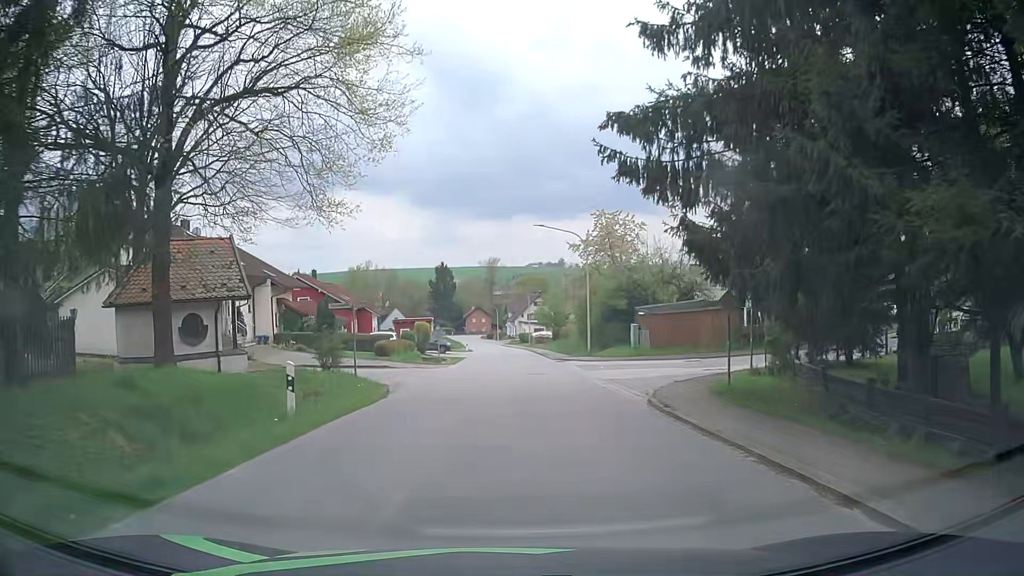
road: tertiary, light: Day
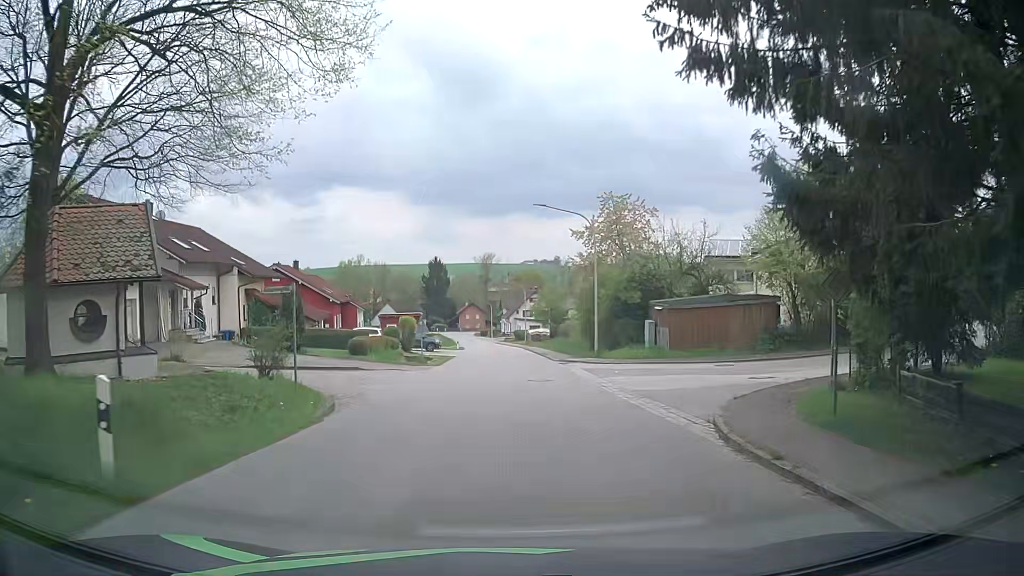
(0.0, +5.1) m; +1°
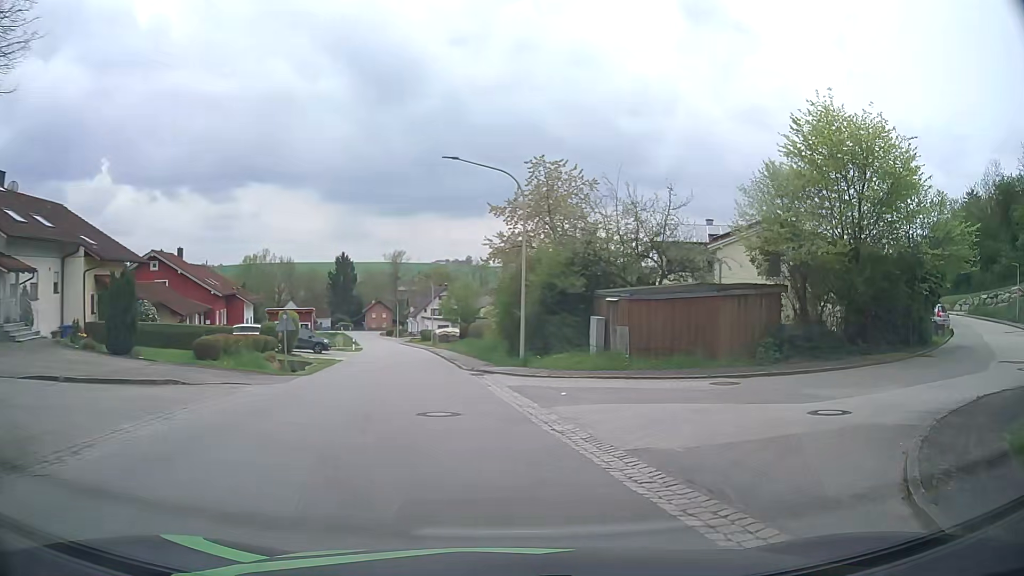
(+0.4, +8.5) m; +6°
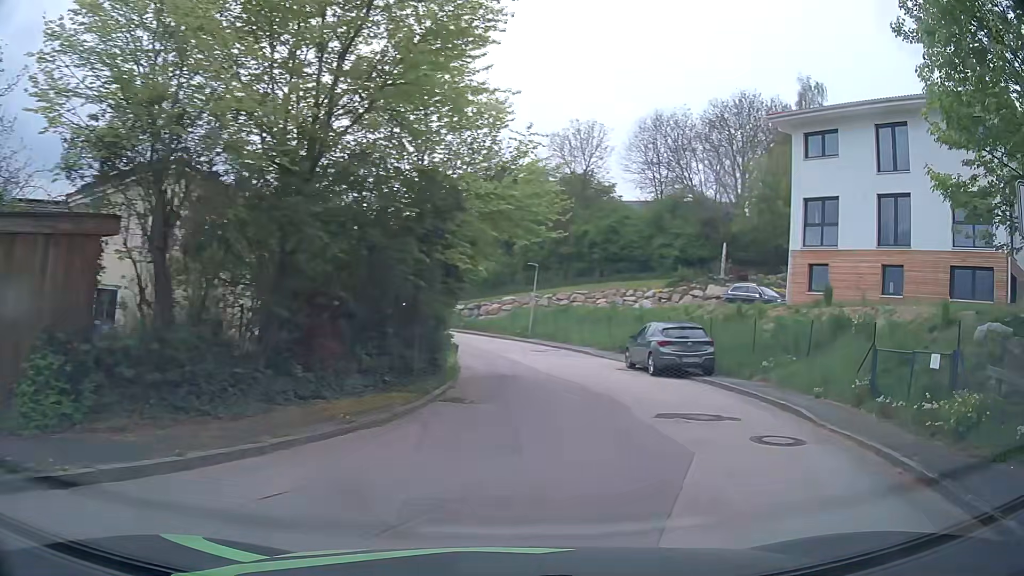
(+5.2, +12.1) m; +49°
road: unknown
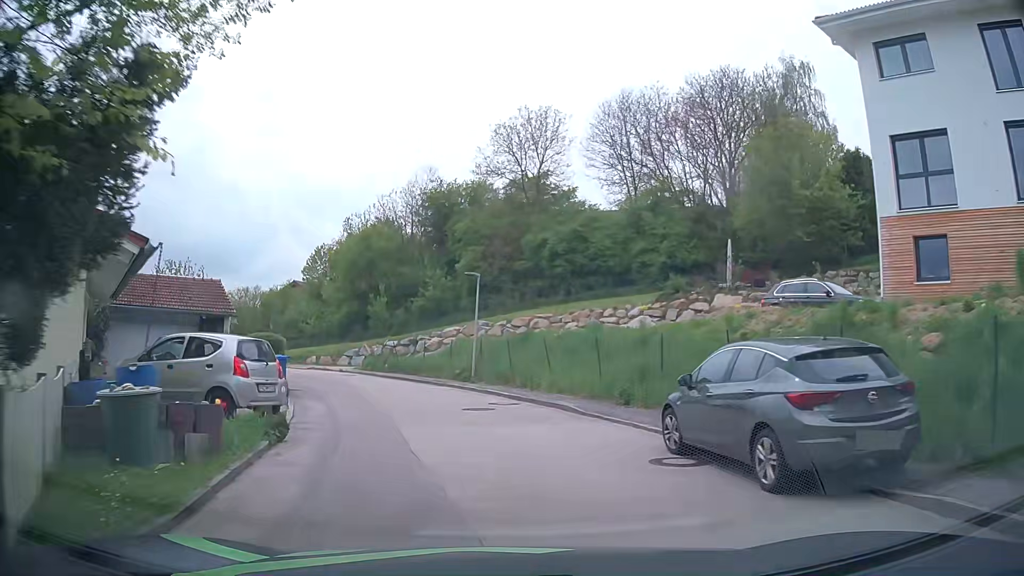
(+1.4, +12.2) m; +6°
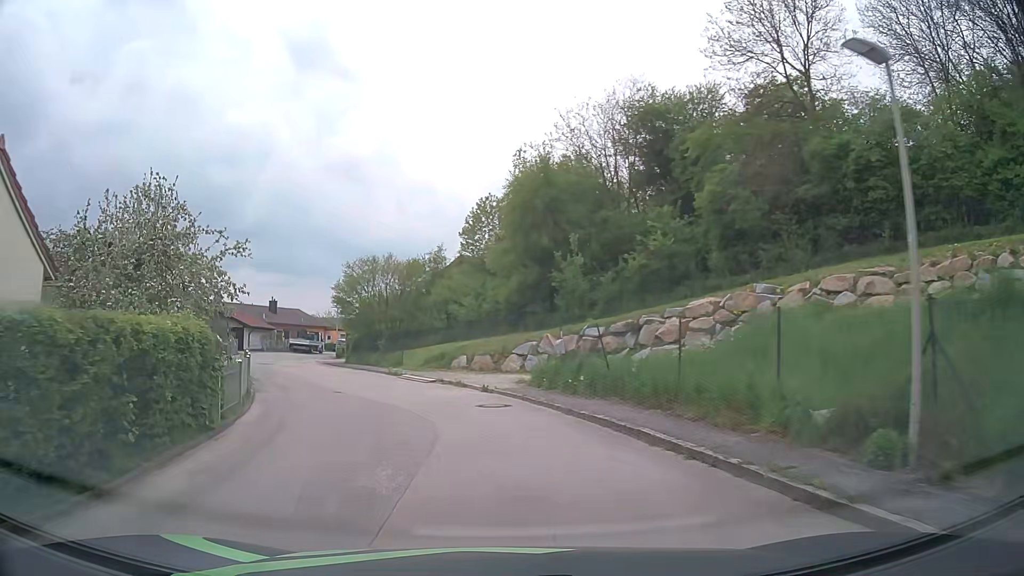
(-2.8, +20.1) m; -17°
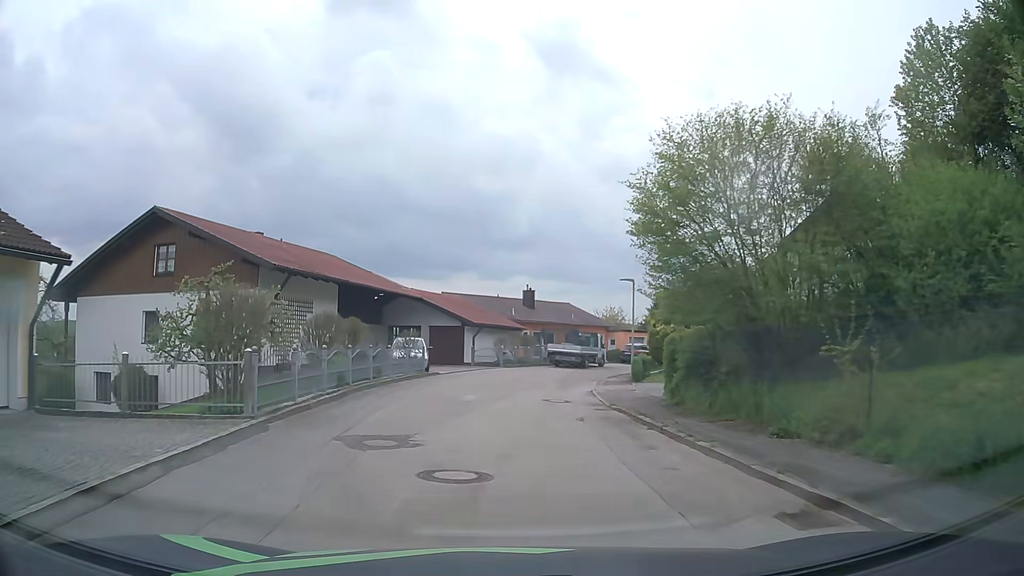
(-6.8, +26.2) m; -25°
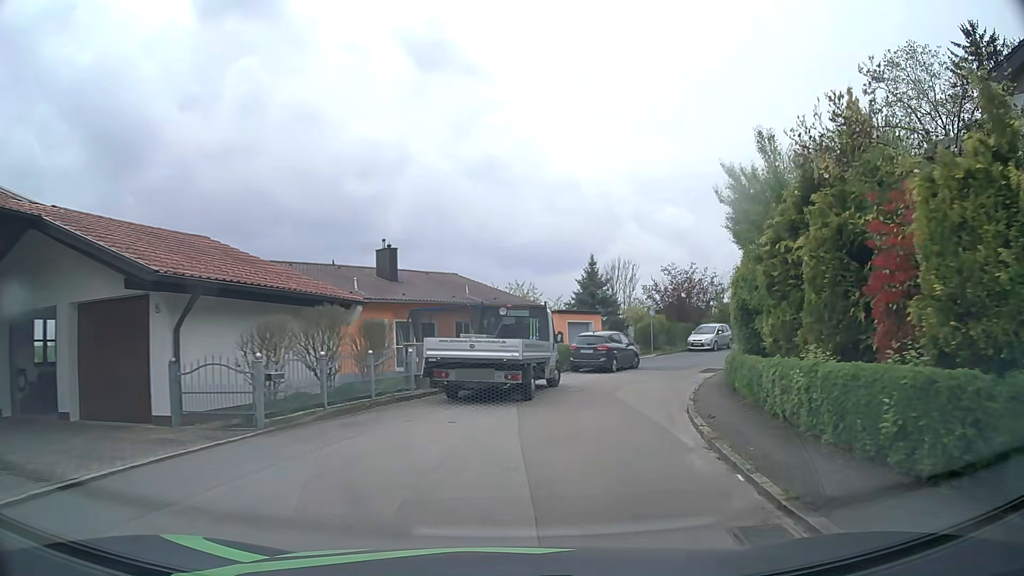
(+1.2, +26.6) m; +9°
